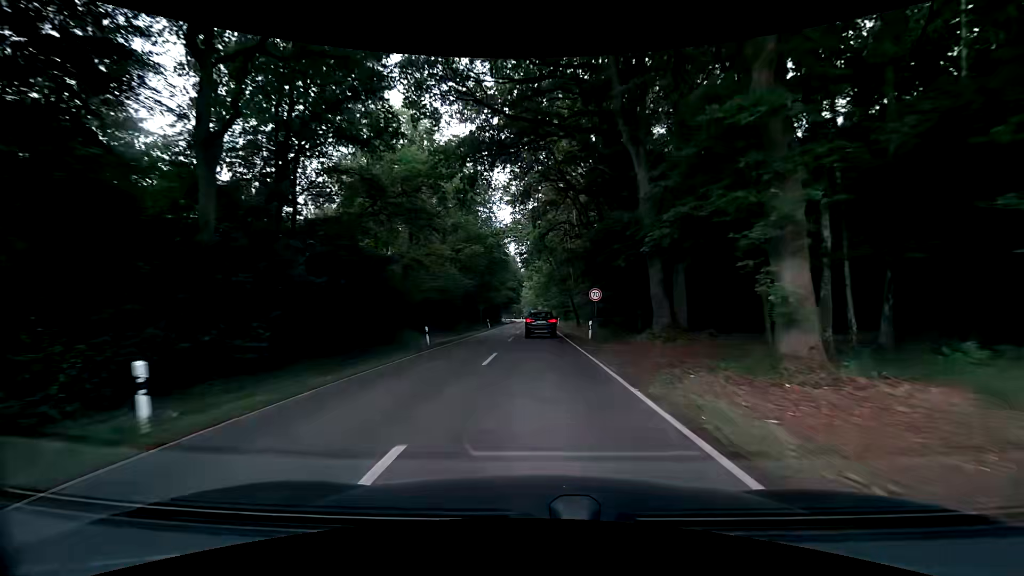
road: tertiary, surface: asphalt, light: Day
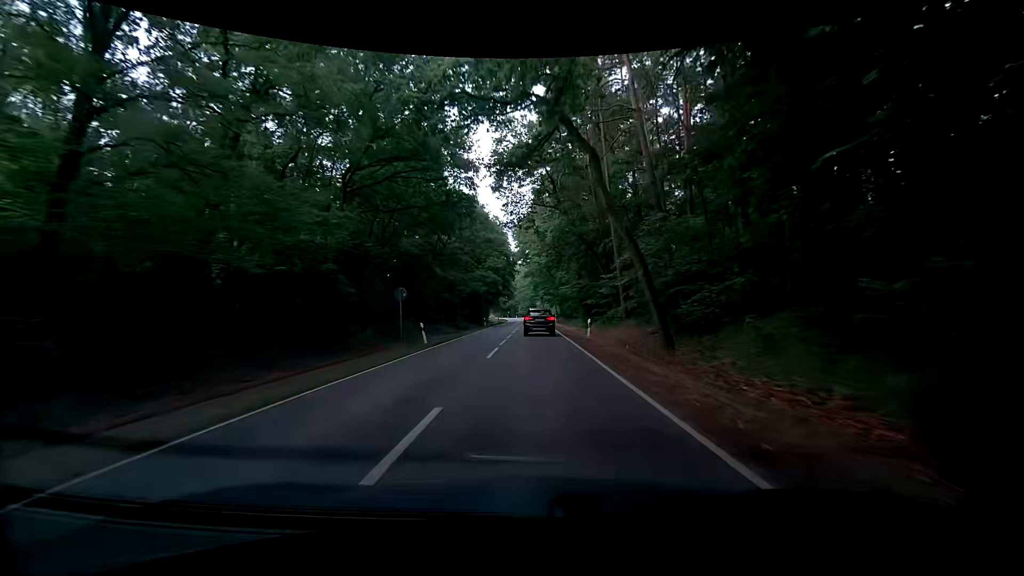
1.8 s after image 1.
(0.0, +34.1) m; 0°
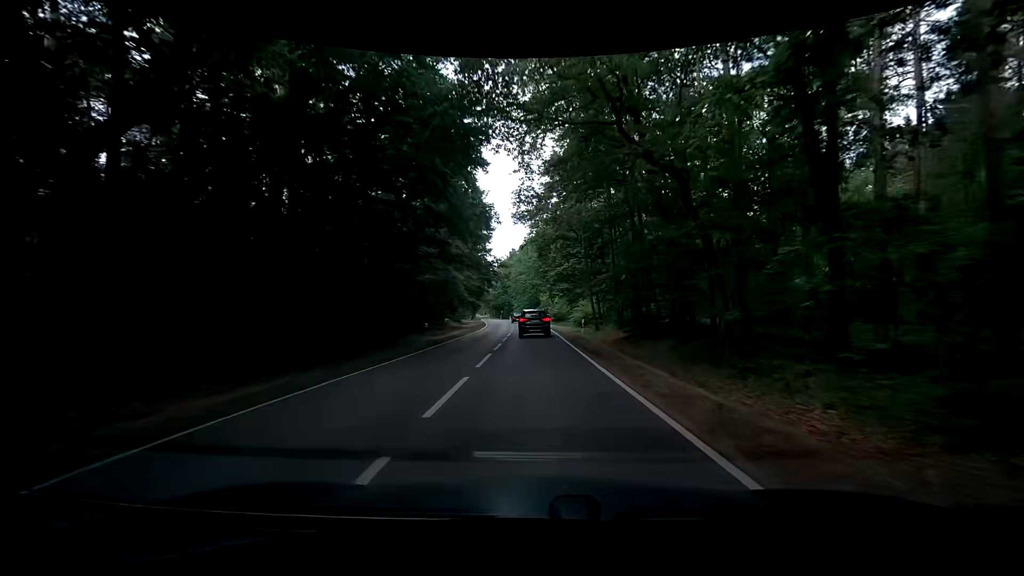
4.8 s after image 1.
(-0.5, +56.0) m; 0°
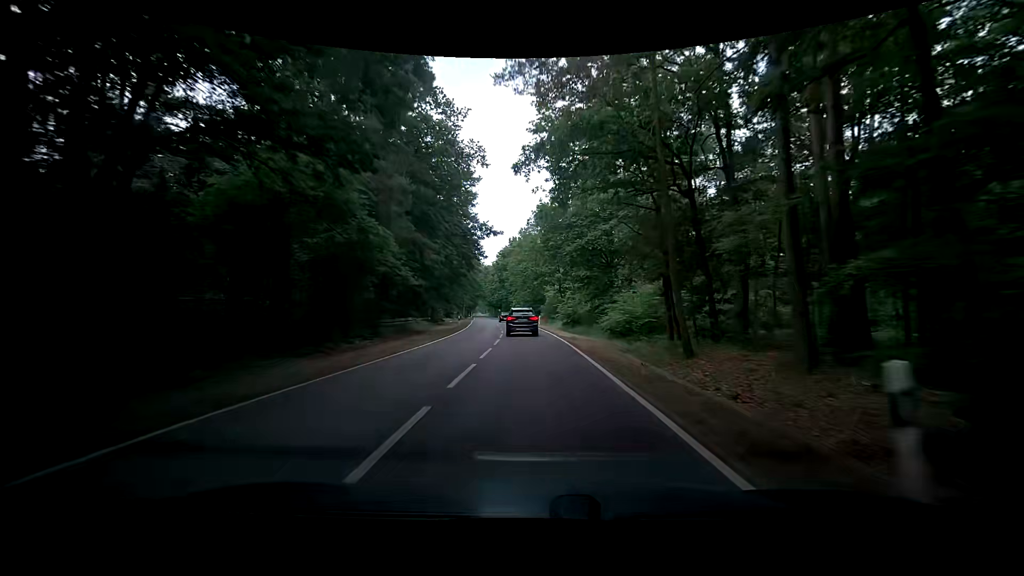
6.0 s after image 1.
(-0.2, +22.1) m; 0°
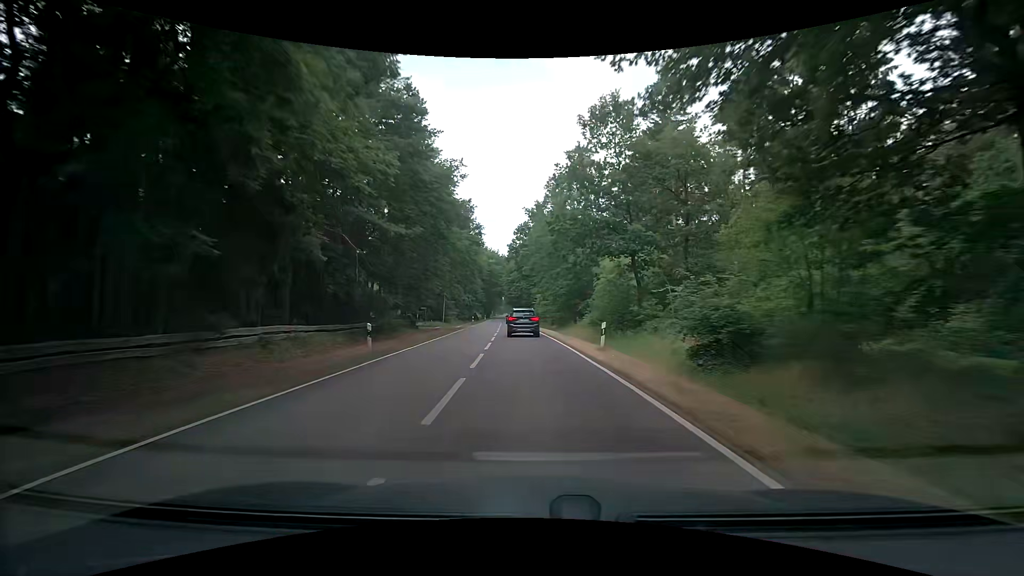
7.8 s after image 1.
(-0.9, +32.7) m; -3°
